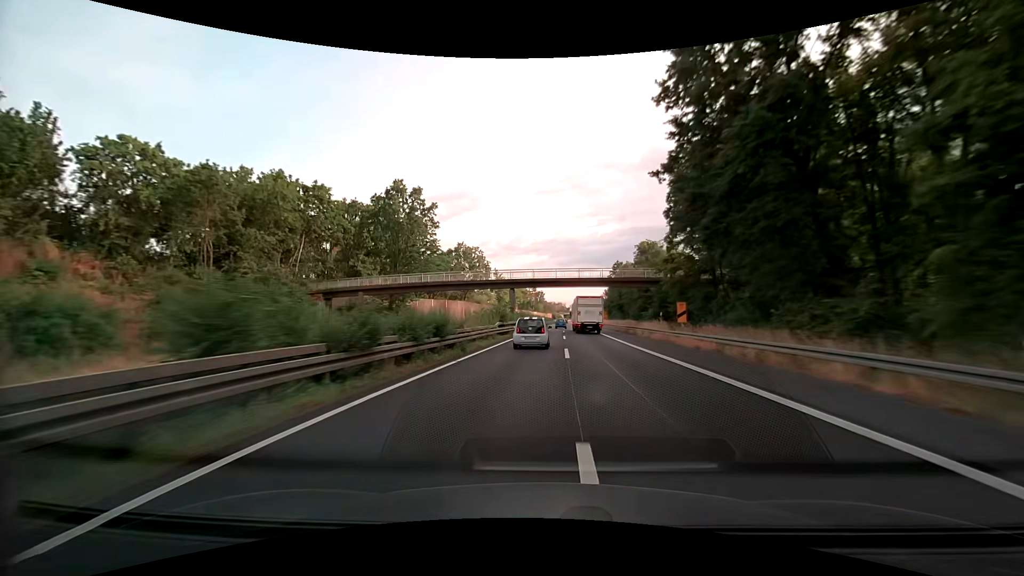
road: trunk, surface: asphalt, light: Day
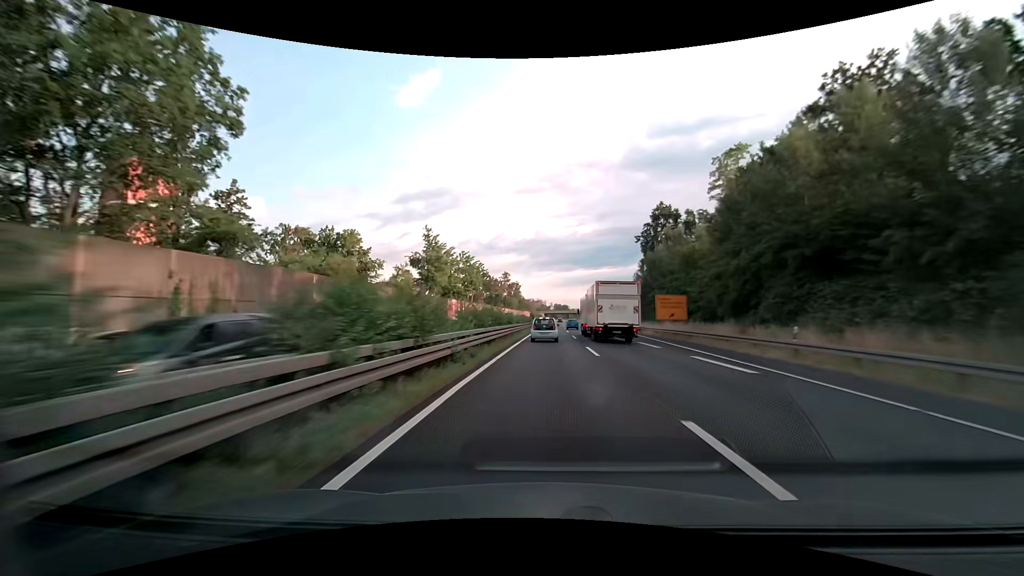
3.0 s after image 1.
(+1.5, +88.7) m; +2°
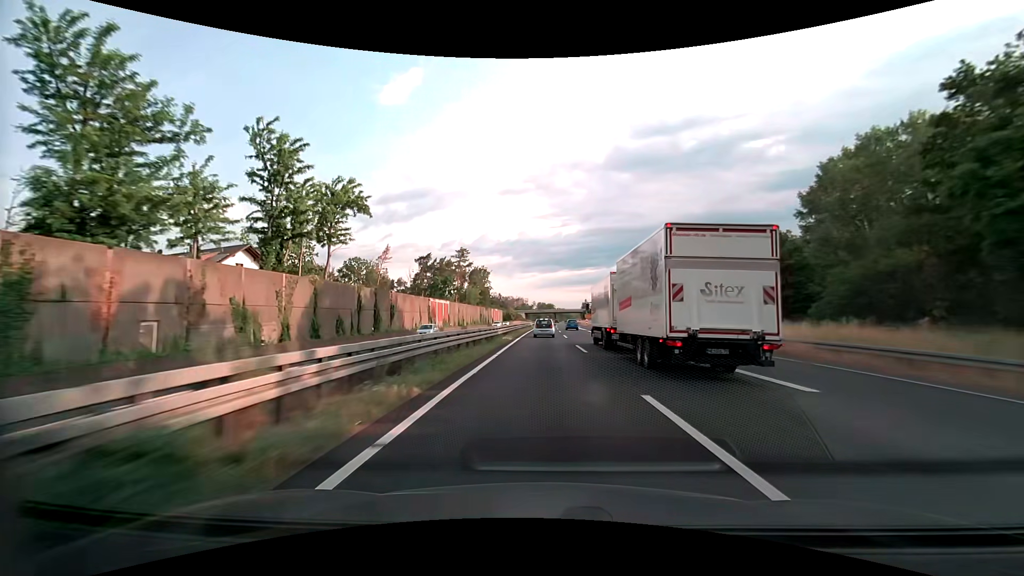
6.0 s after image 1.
(+1.9, +87.6) m; +2°
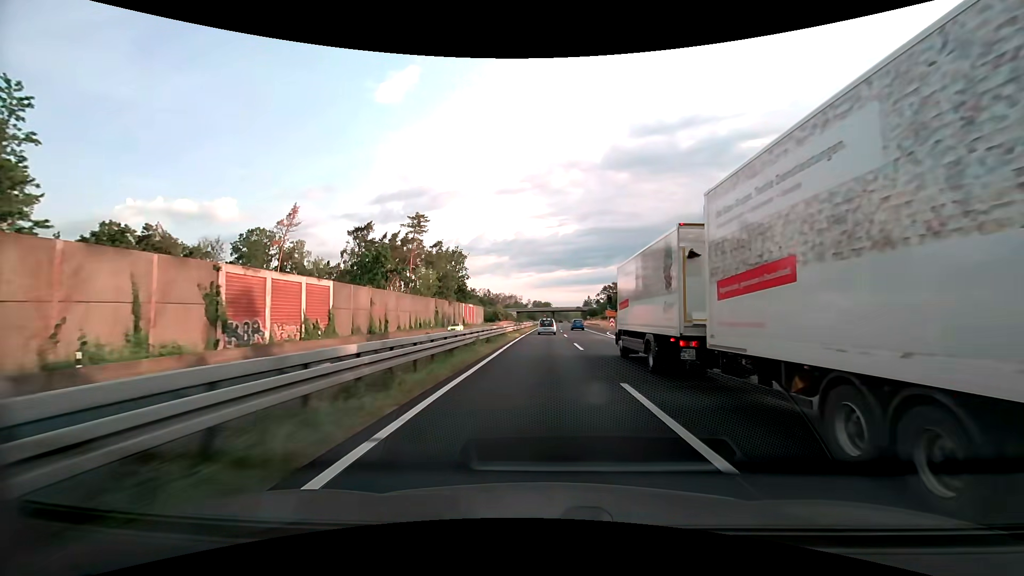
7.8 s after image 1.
(+0.2, +52.3) m; 0°
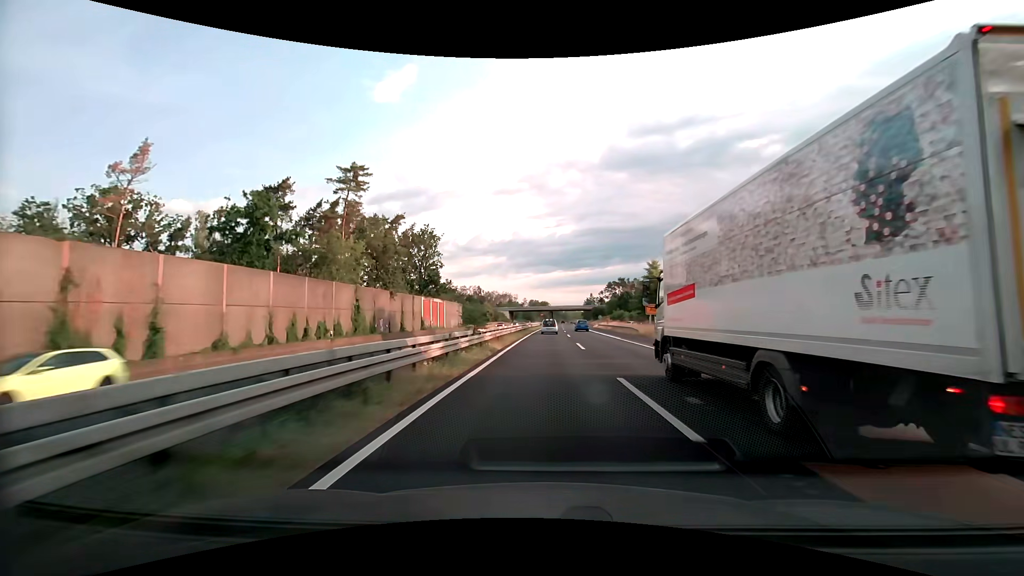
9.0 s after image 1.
(+0.1, +34.8) m; 0°
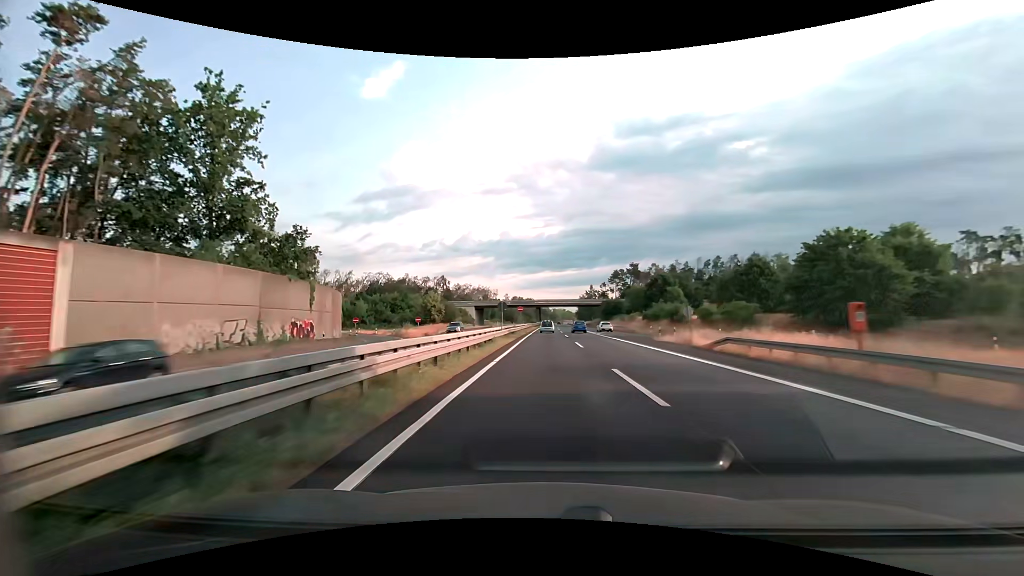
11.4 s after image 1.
(+0.9, +69.6) m; +1°
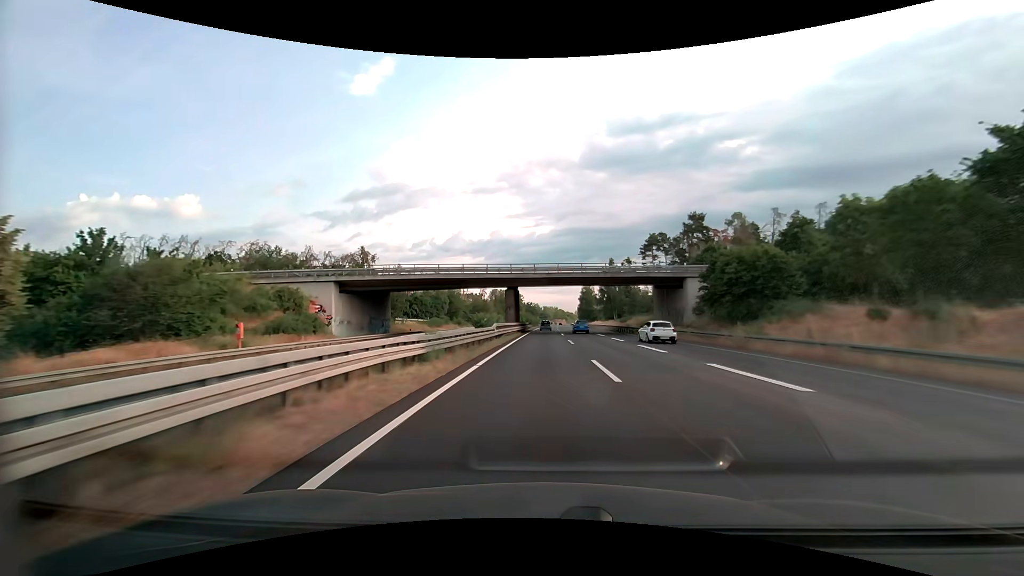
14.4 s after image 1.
(+1.0, +87.1) m; +1°
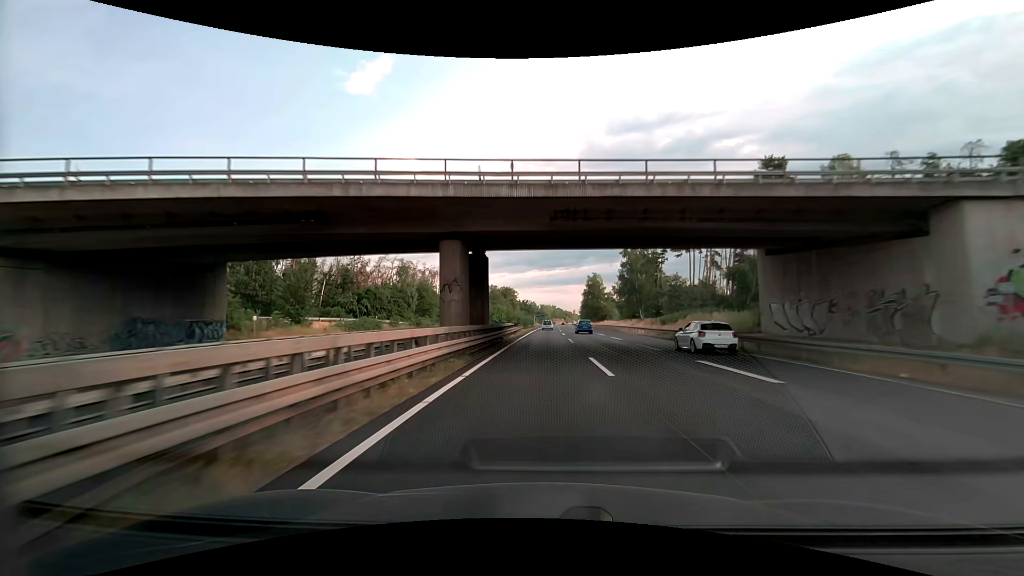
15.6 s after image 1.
(+0.1, +34.8) m; 0°
(0, +10) (0, +20) (0, +30) (0, +40) (0, +50) (0, +60) (+1, +70) (+1, +80) (+1, +90) (+1, +100) m
